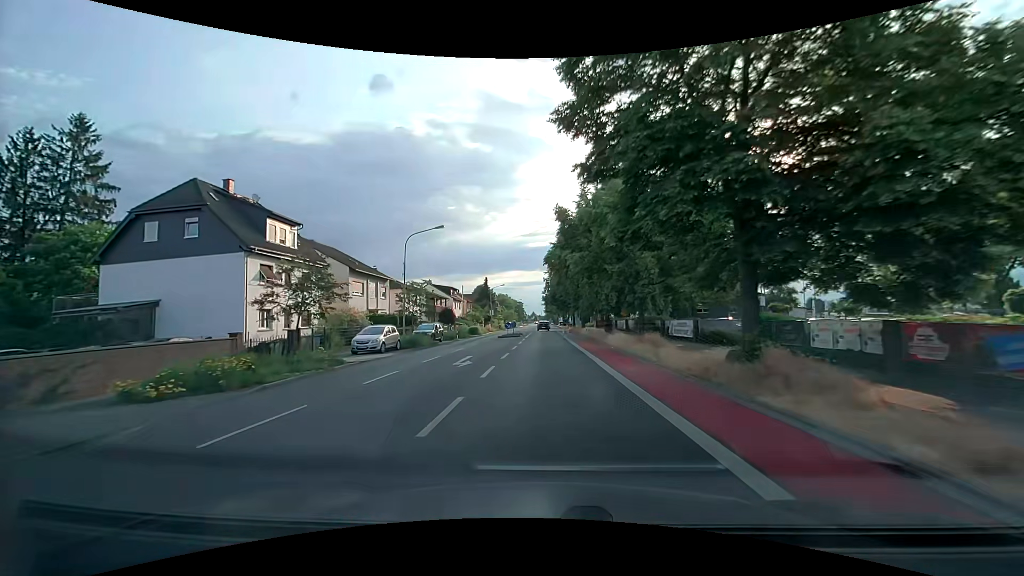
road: tertiary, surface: asphalt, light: Day
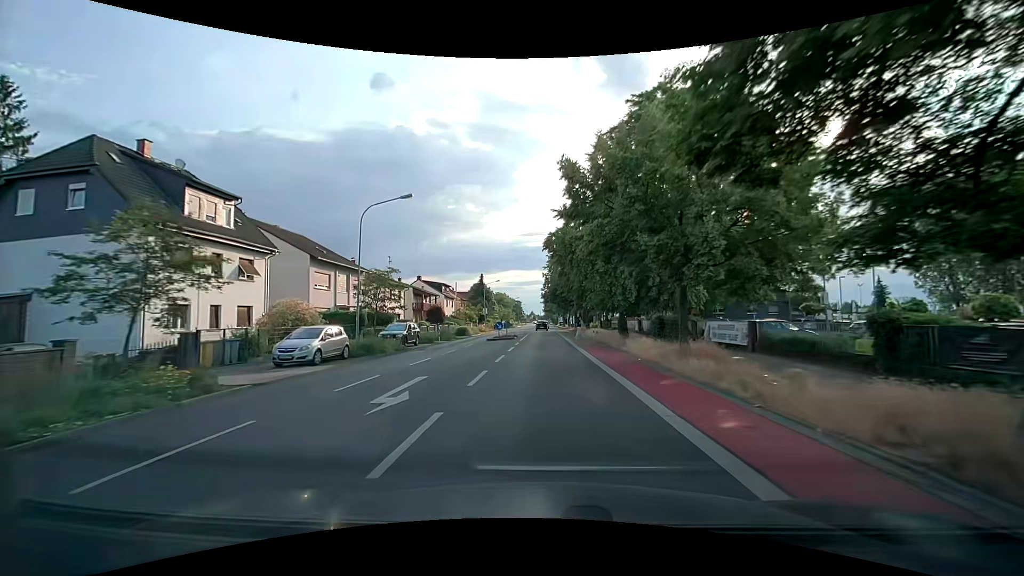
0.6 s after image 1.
(0.0, +7.6) m; 0°
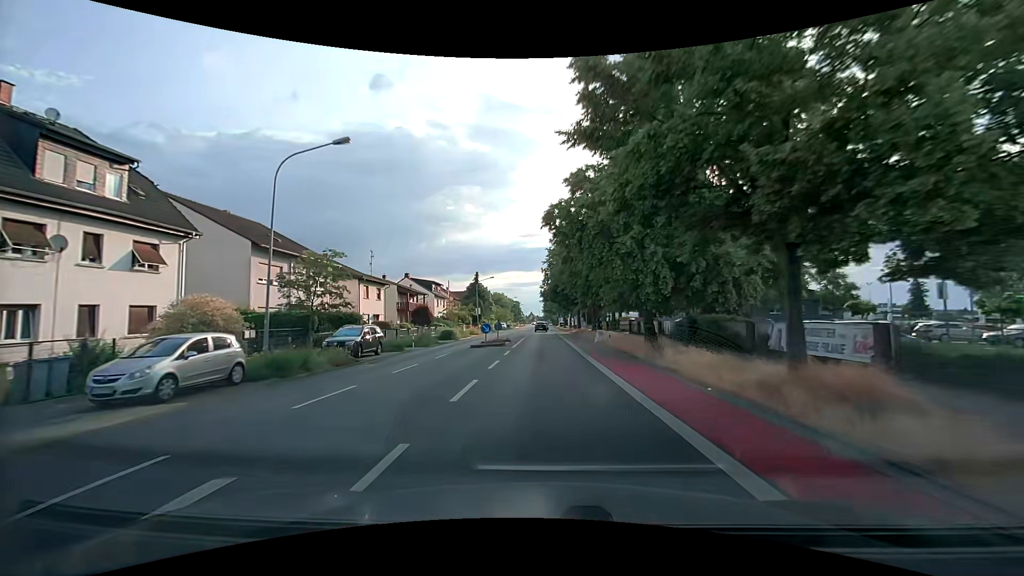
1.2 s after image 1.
(0.0, +7.7) m; 0°
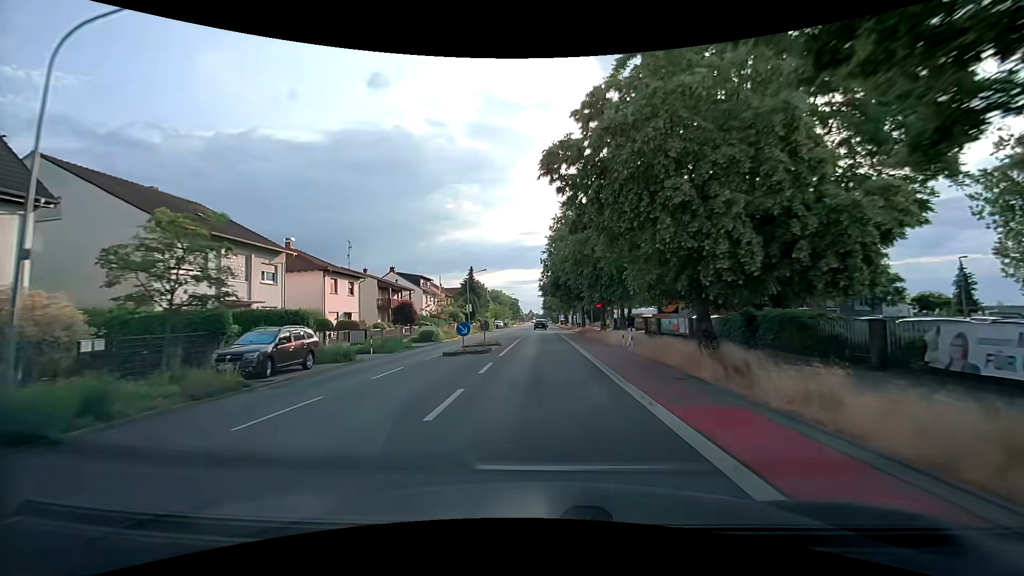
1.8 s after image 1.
(0.0, +7.7) m; -1°
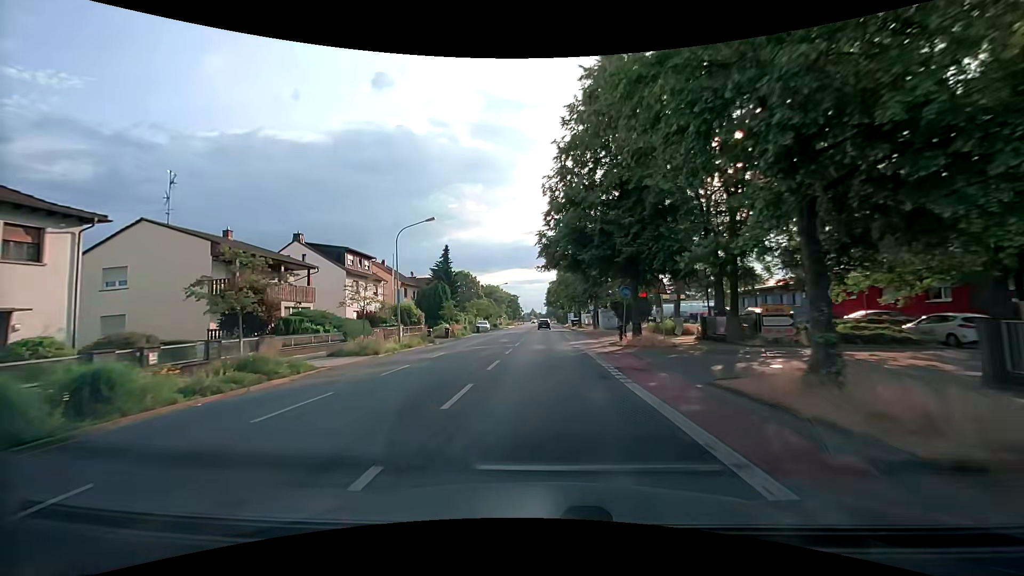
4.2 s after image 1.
(+0.1, +30.4) m; 0°
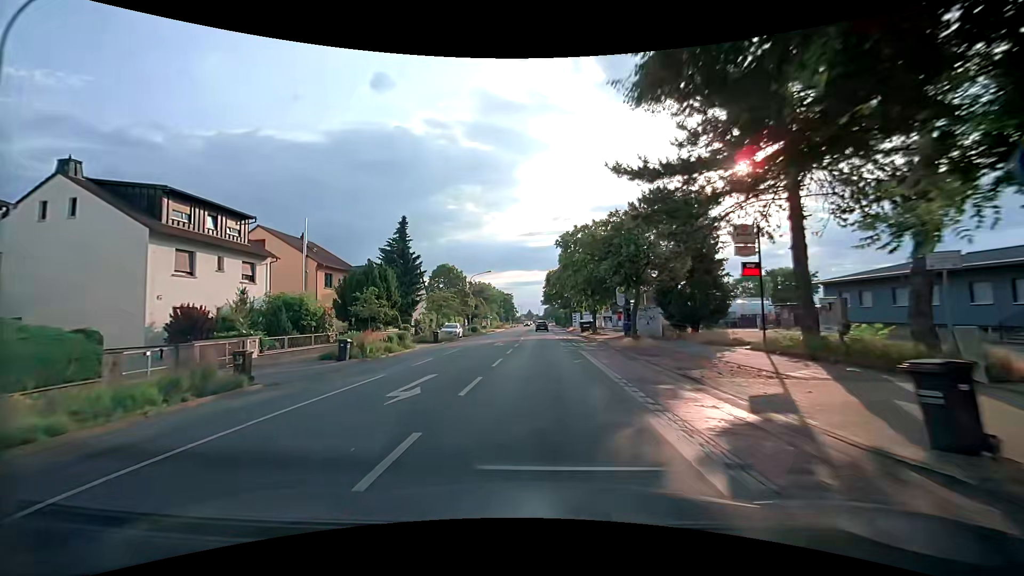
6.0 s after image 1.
(-0.1, +22.5) m; 0°
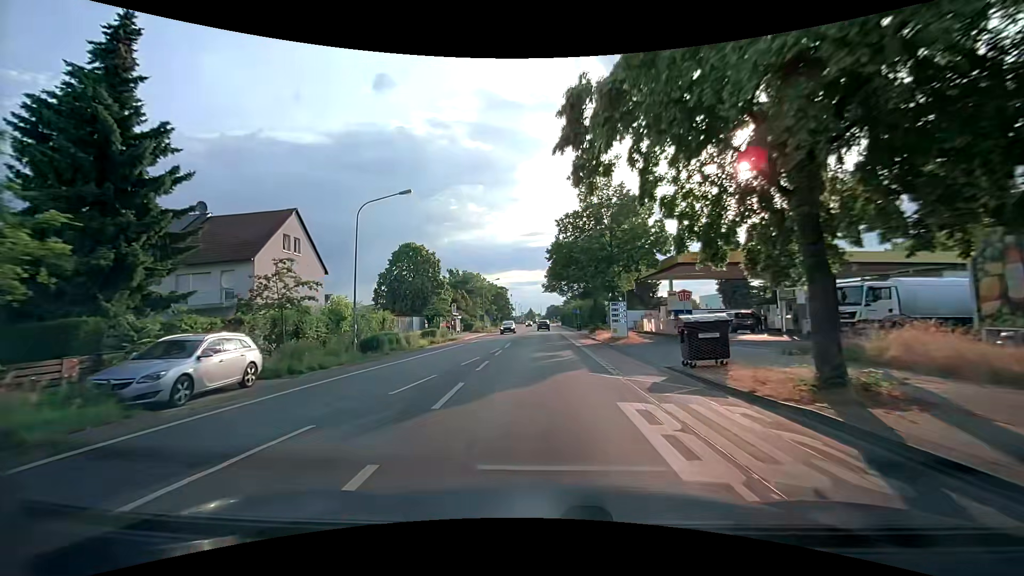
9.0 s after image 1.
(+0.1, +37.1) m; 0°
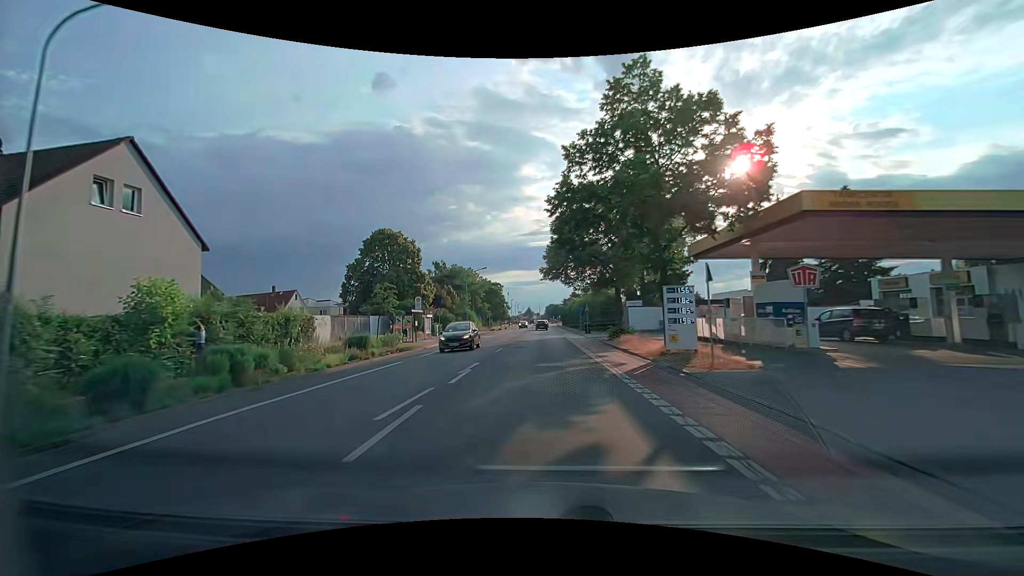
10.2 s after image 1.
(0.0, +14.7) m; +1°
(0, +10) (0, +20) (0, +30) (0, +40) (-1, +50) (-1, +60) (-1, +70) (-1, +80) (-1, +90) (-1, +100) m
